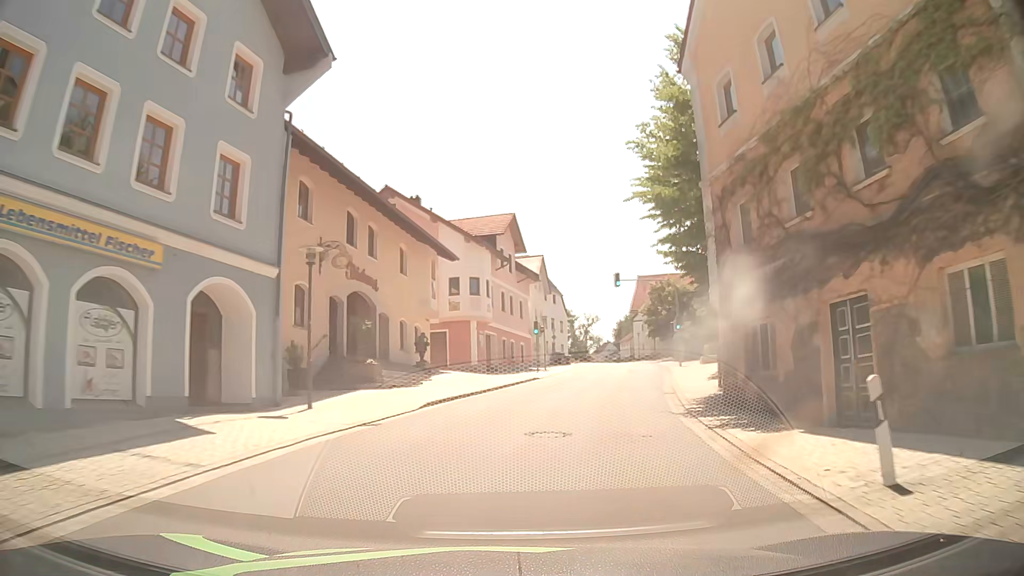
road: tertiary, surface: asphalt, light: Day
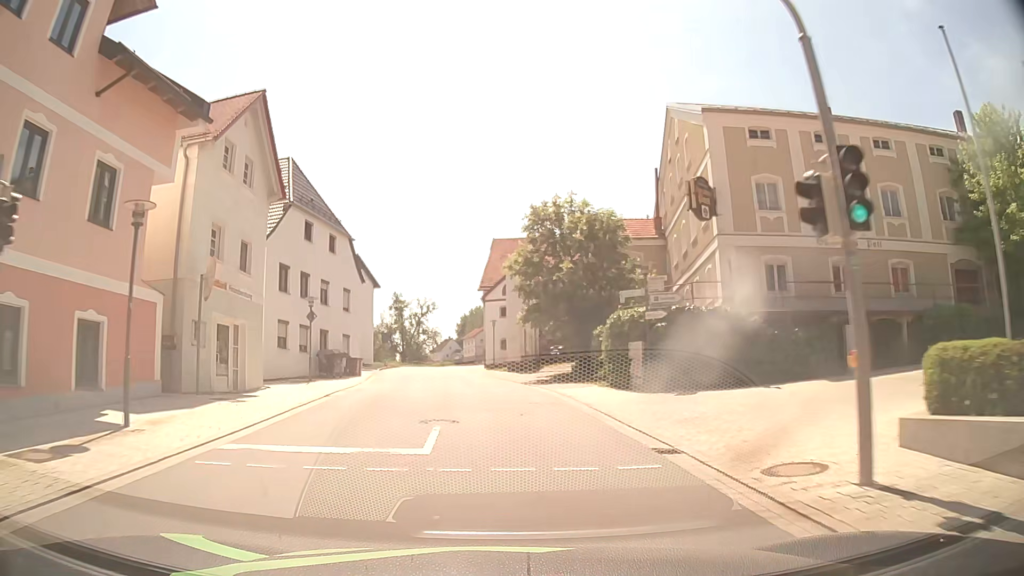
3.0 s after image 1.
(+6.3, +37.6) m; +14°
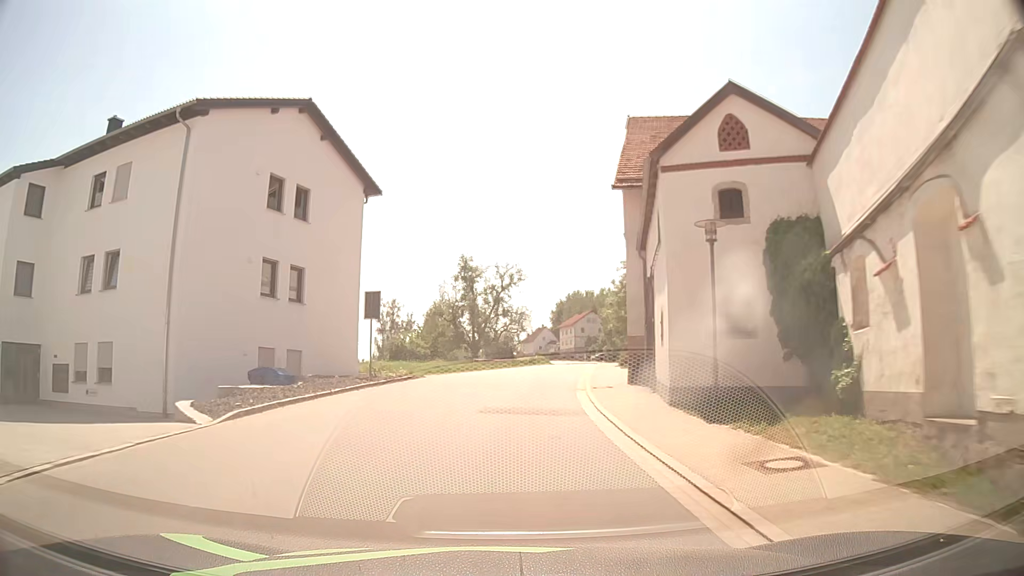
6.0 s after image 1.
(-3.2, +38.7) m; -8°
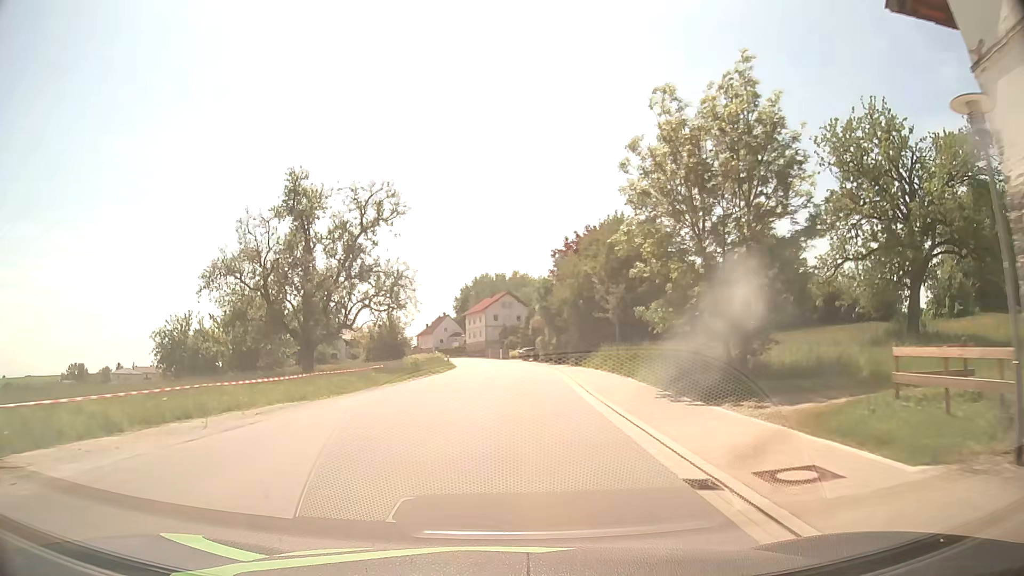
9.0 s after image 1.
(+2.2, +39.0) m; +8°
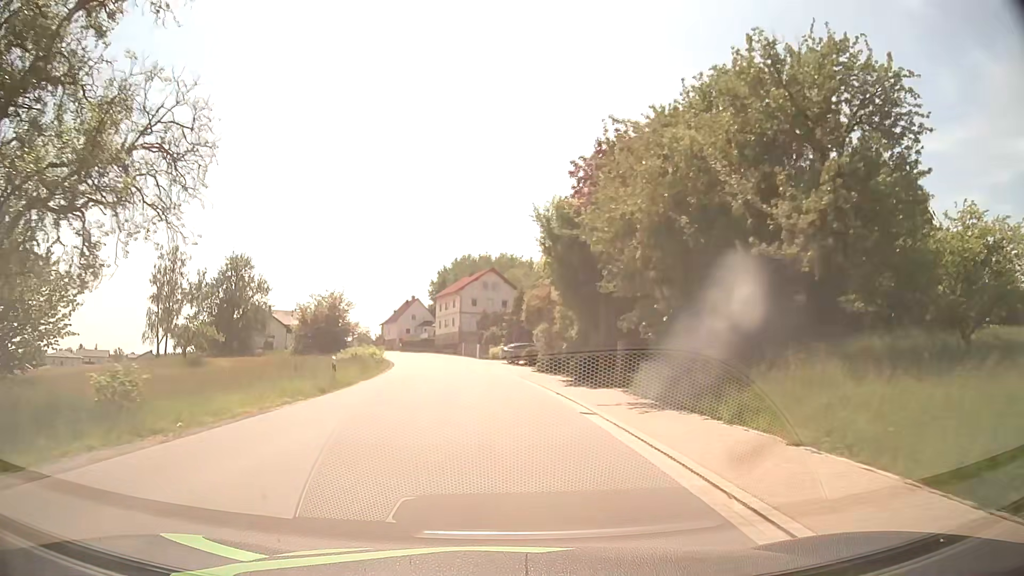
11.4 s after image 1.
(+0.7, +31.3) m; +1°
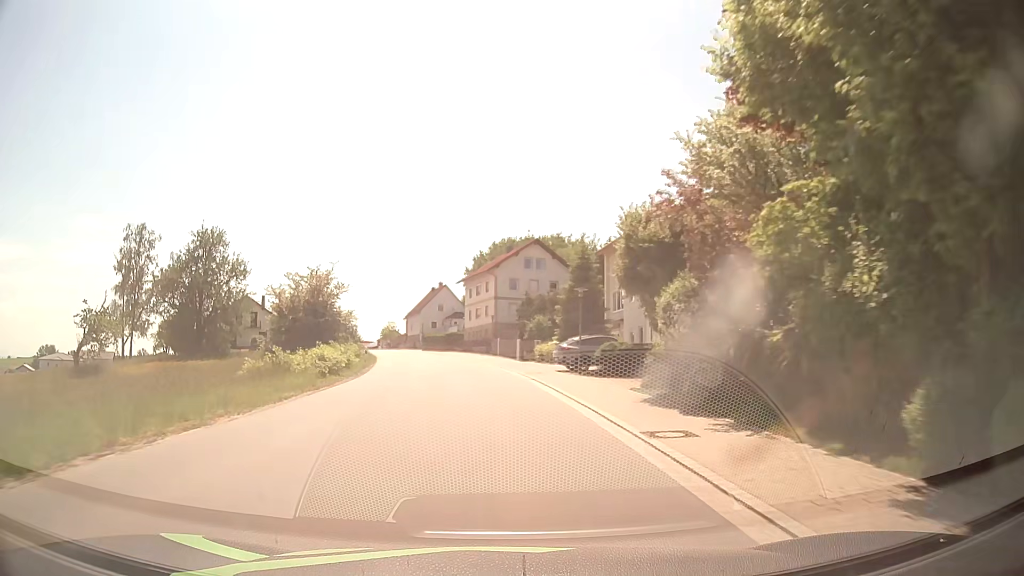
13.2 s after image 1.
(-0.6, +23.5) m; -4°
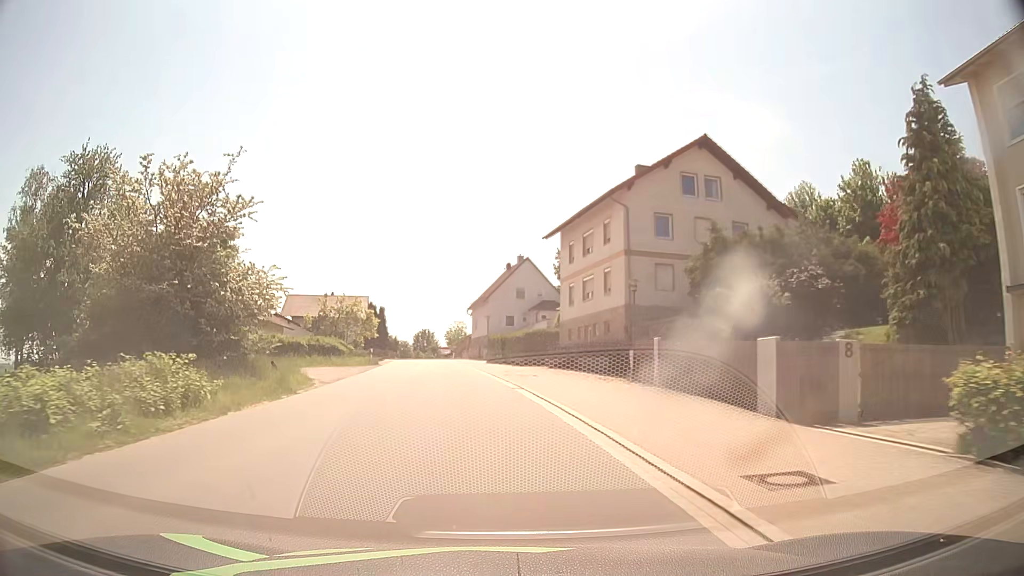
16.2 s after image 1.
(-2.4, +38.8) m; -8°
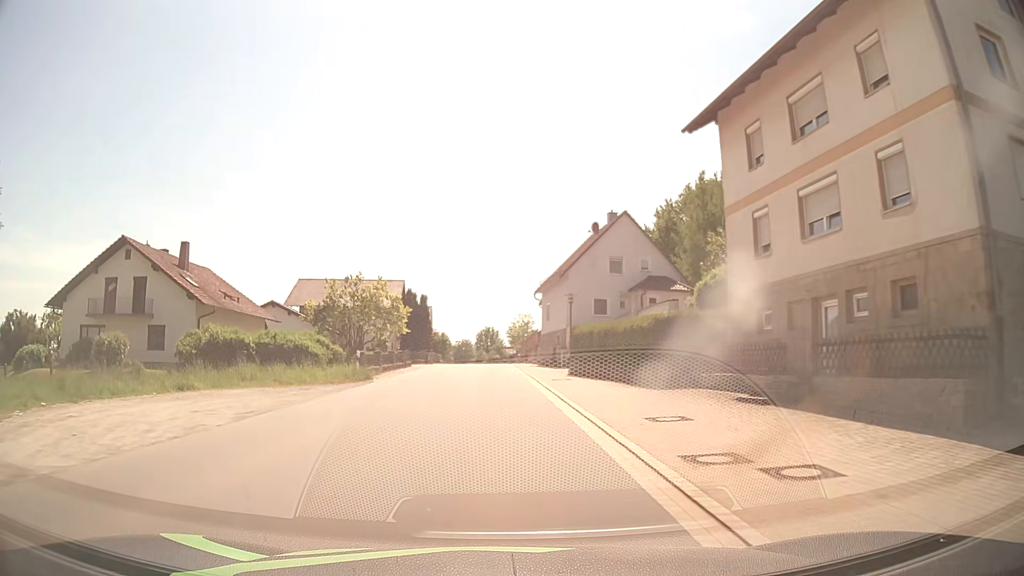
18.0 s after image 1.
(-1.2, +23.2) m; -6°
(0, +10) (0, +20) (-1, +30) (-1, +40) (-1, +50) (-1, +60) (-2, +70) (-2, +80) (-2, +90) (-2, +100) m
